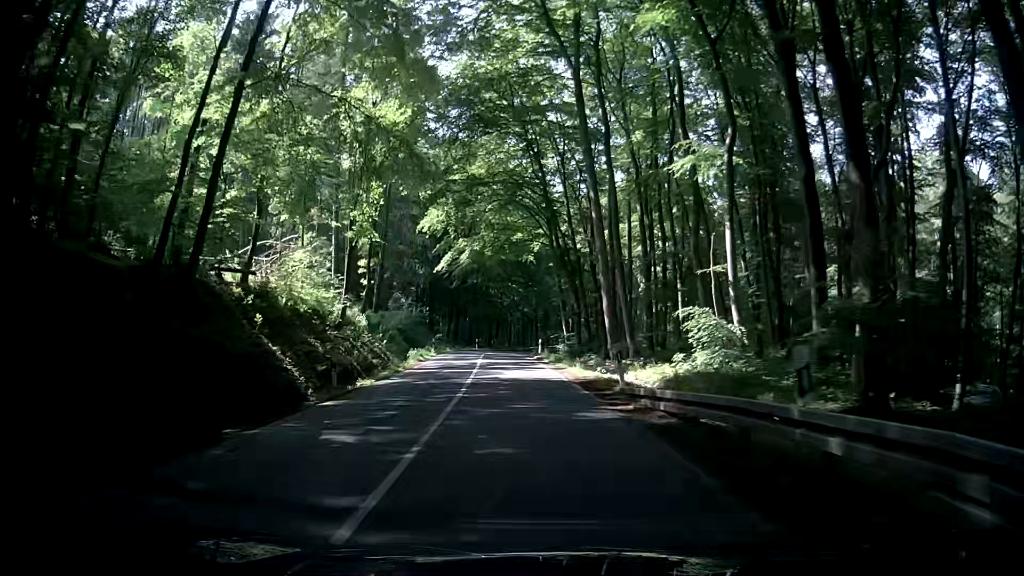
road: secondary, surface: asphalt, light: Day
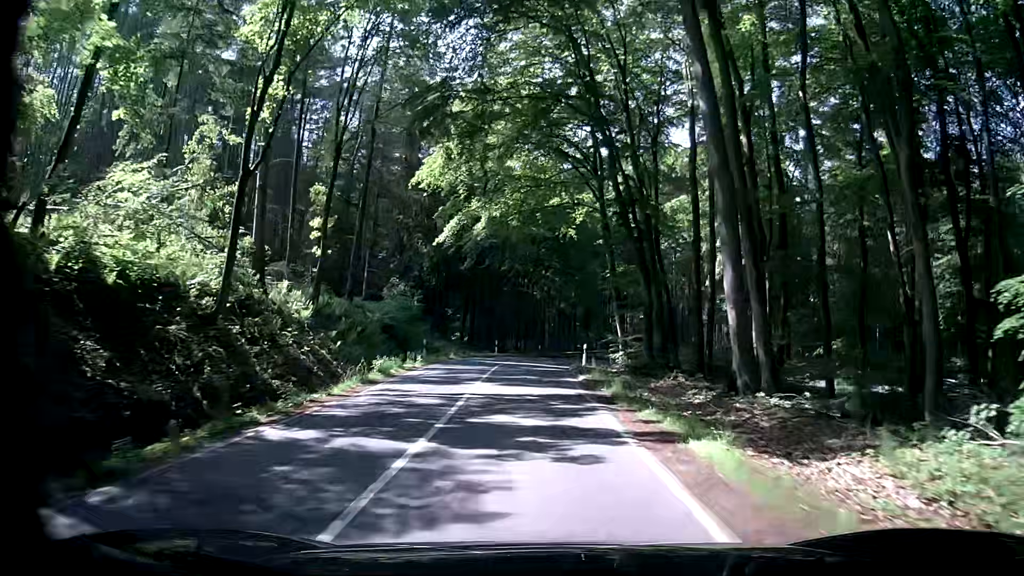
(-0.8, +16.1) m; -5°
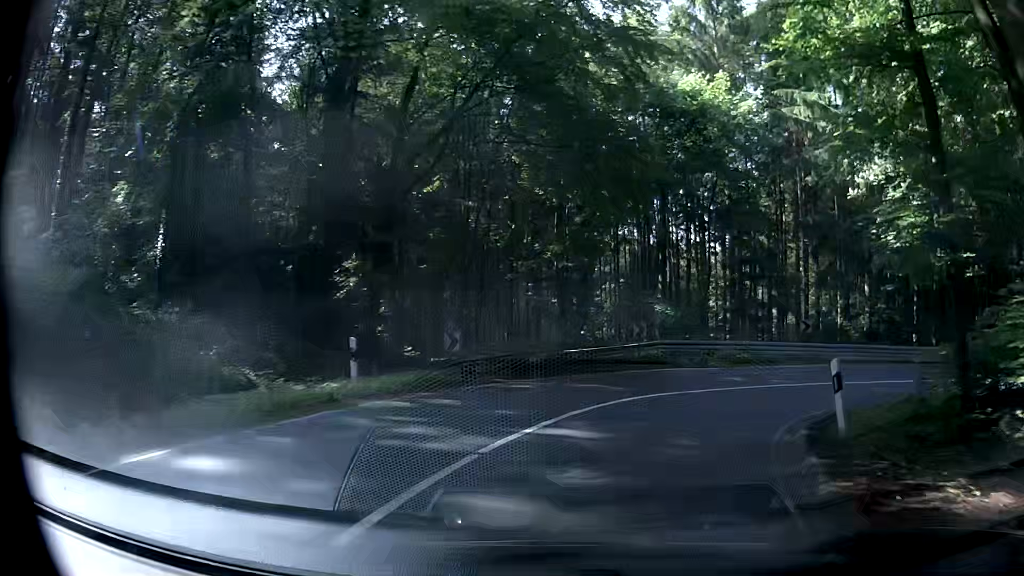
(-0.3, +33.4) m; +1°
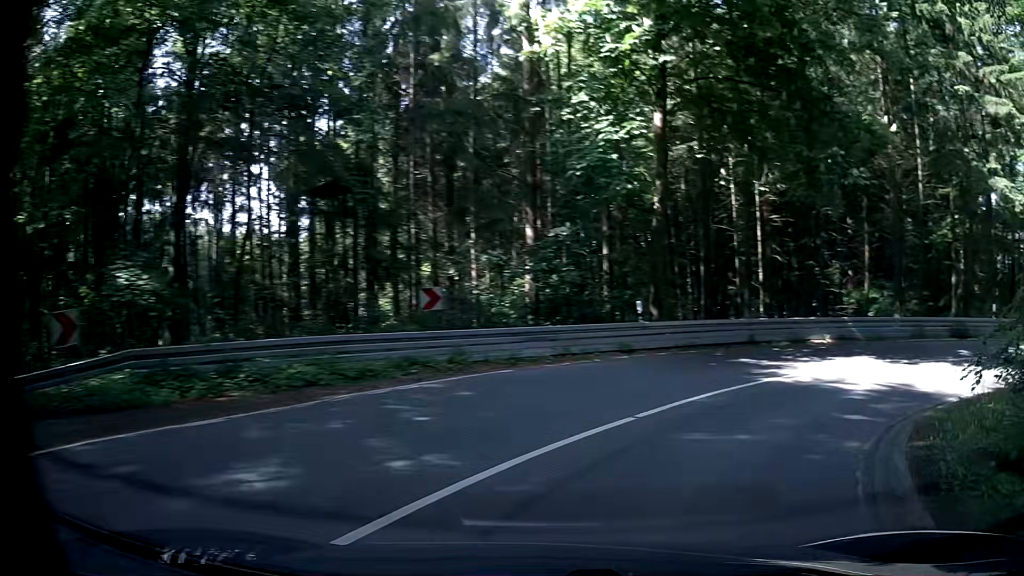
(+3.5, +14.4) m; +33°
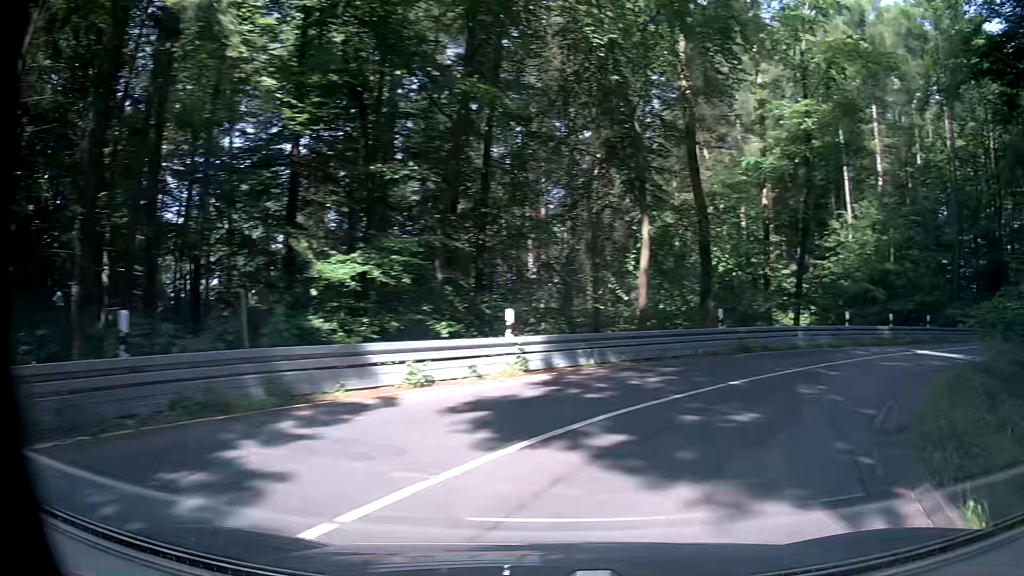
(+11.4, +16.4) m; +69°
